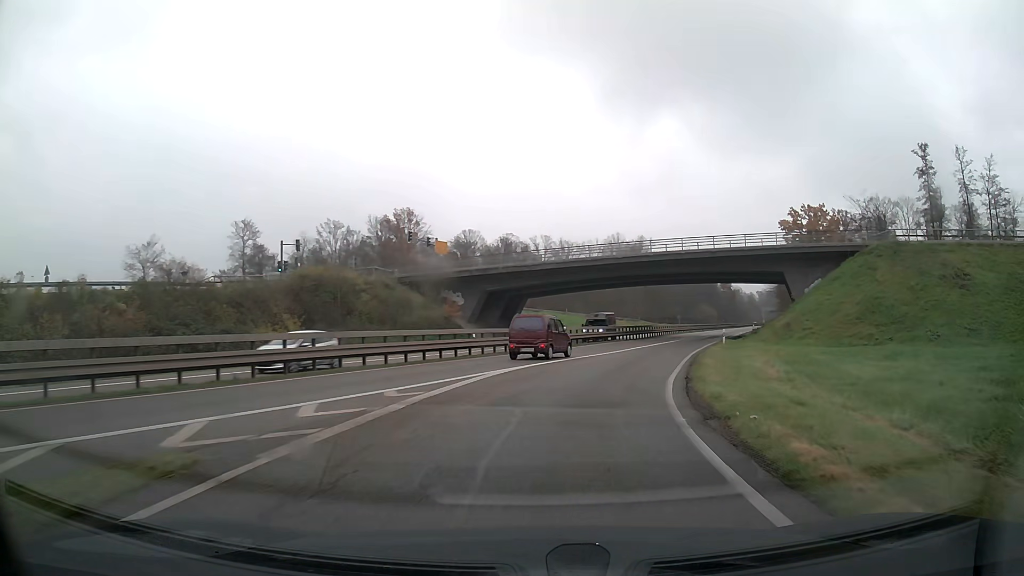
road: trunk_link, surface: asphalt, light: Day
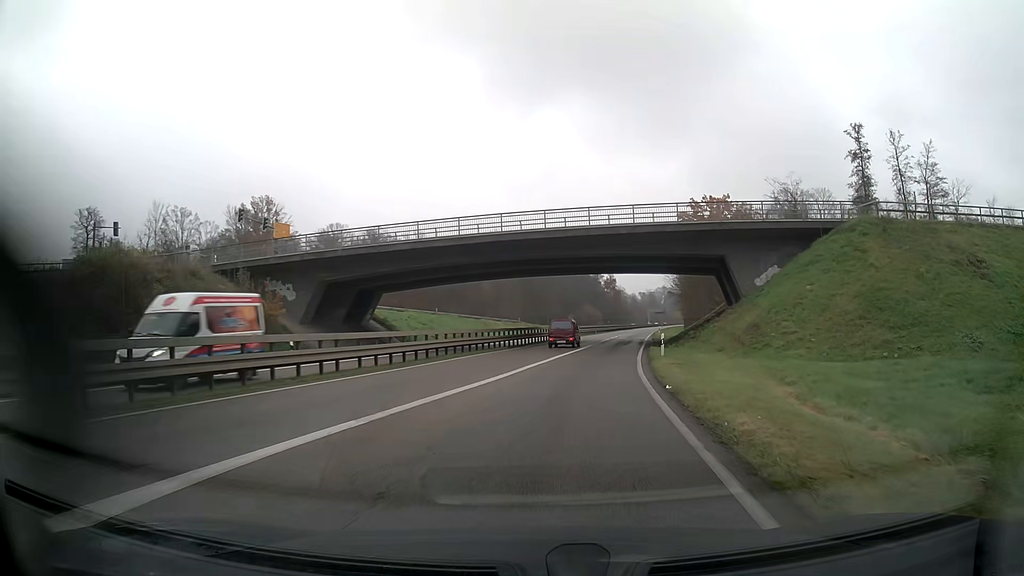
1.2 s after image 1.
(+1.4, +15.2) m; +10°
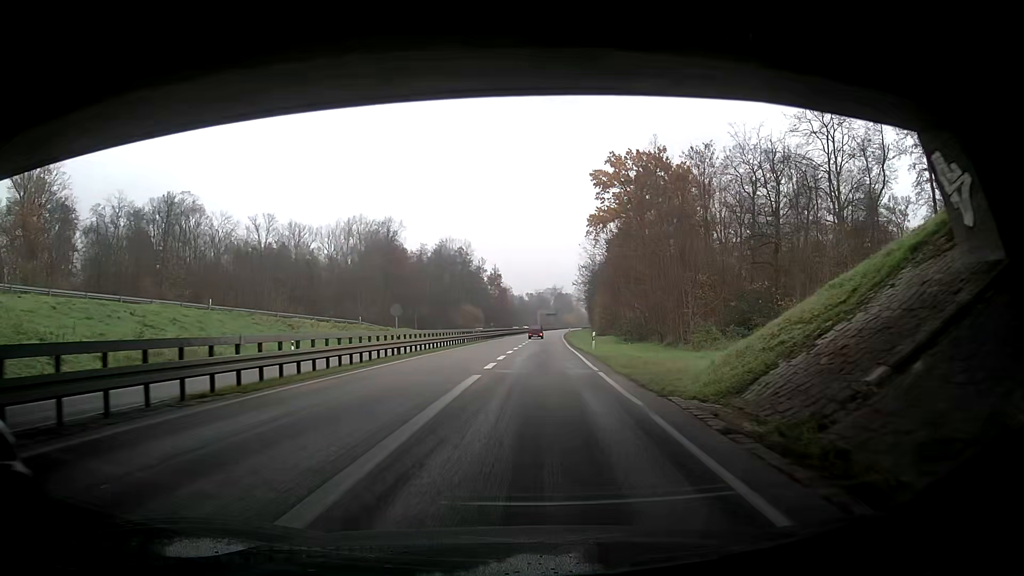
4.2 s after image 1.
(+4.1, +42.1) m; +8°
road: trunk
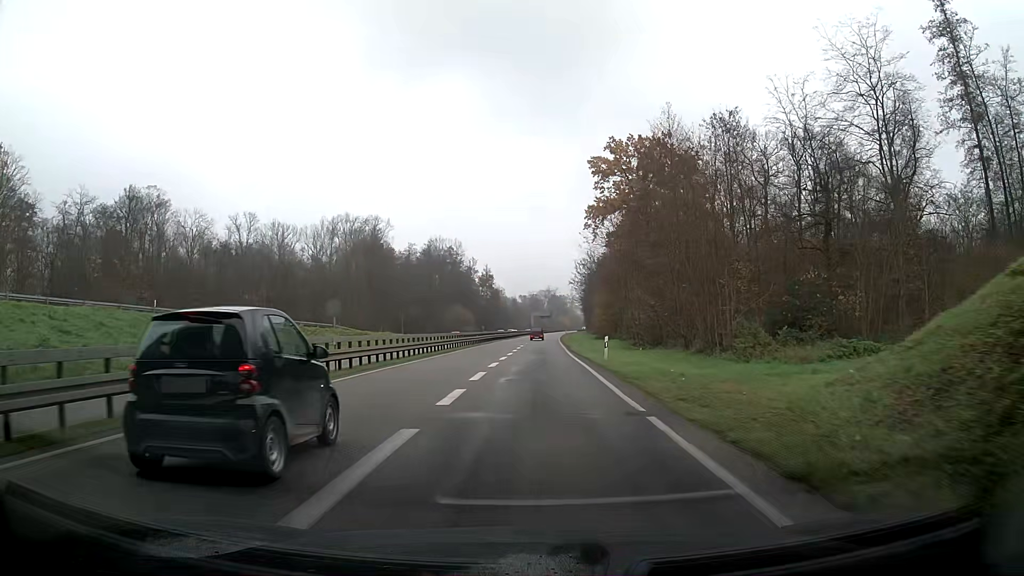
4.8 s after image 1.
(+0.1, +9.3) m; +1°
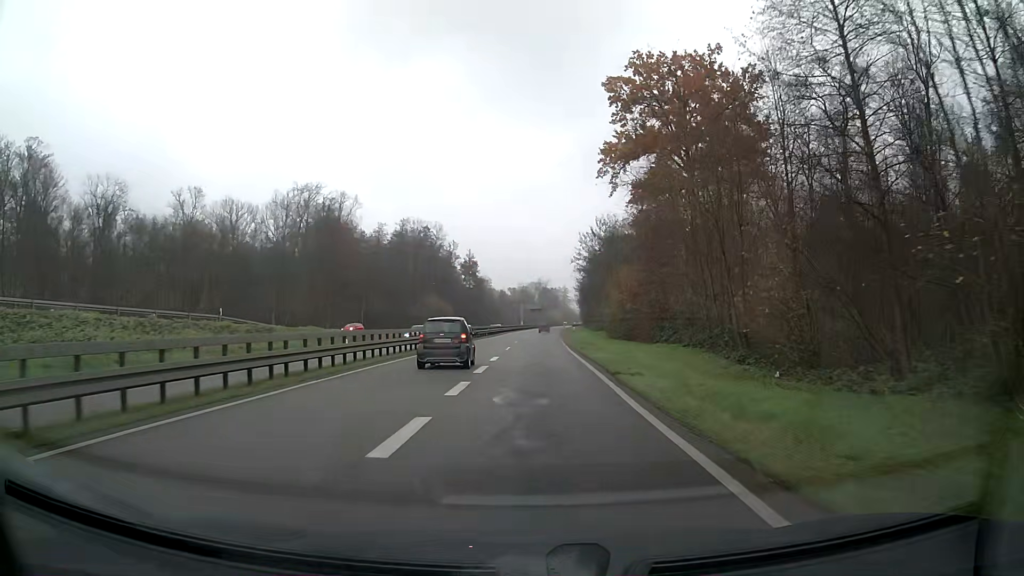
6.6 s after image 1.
(+0.3, +29.4) m; +1°
